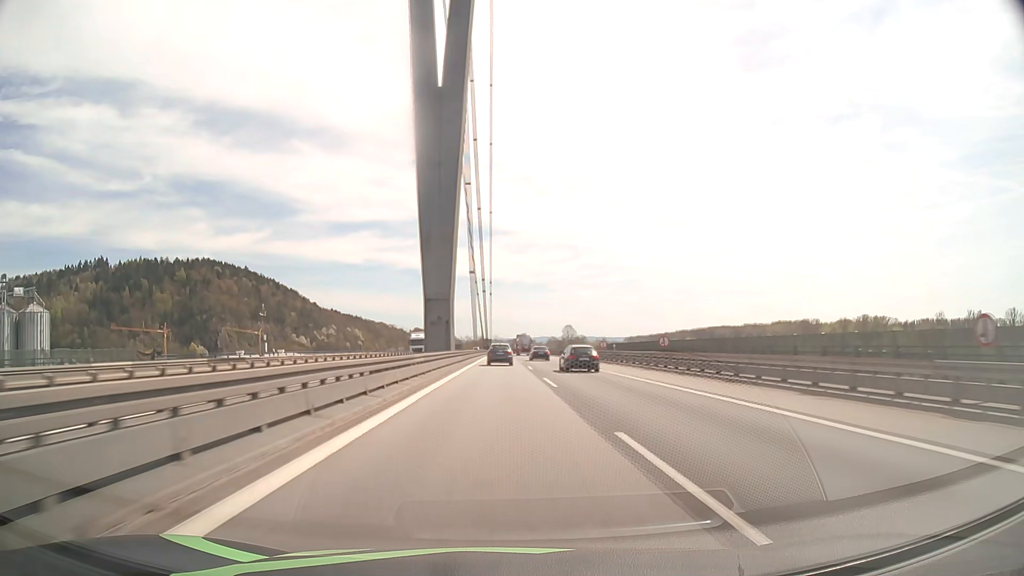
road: motorway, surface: asphalt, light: Day
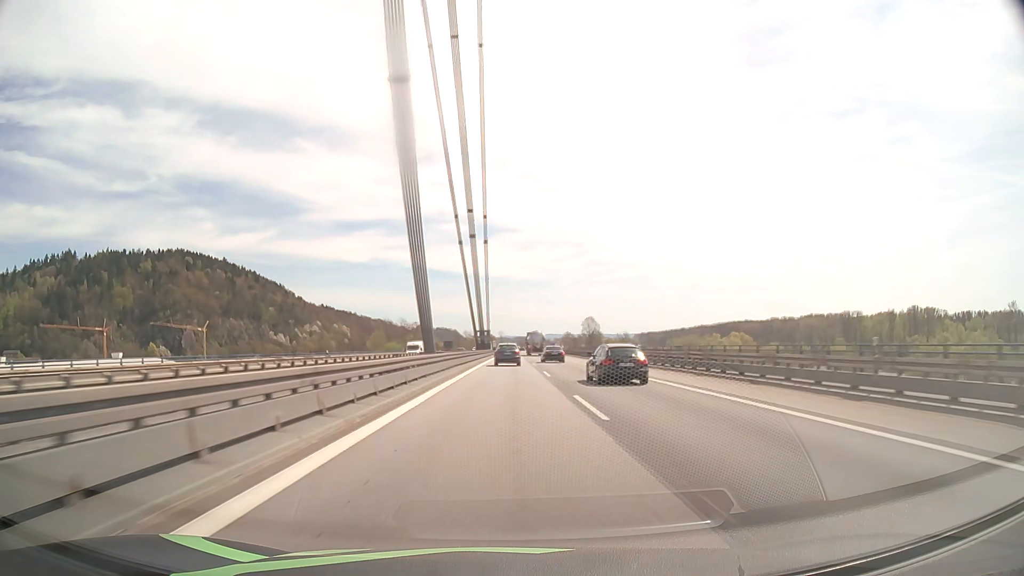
(-0.4, +82.2) m; -1°
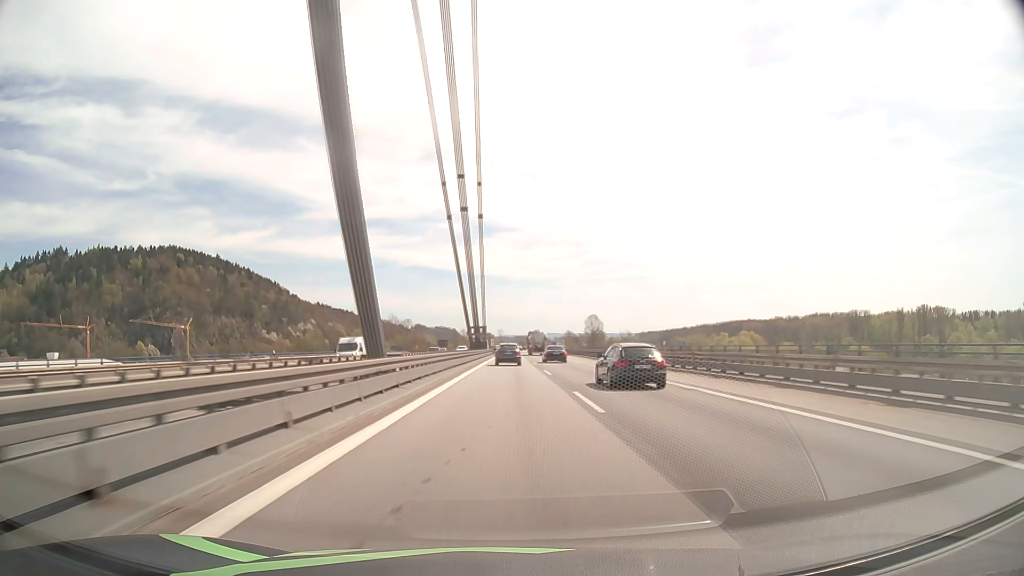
(0.0, +16.7) m; 0°
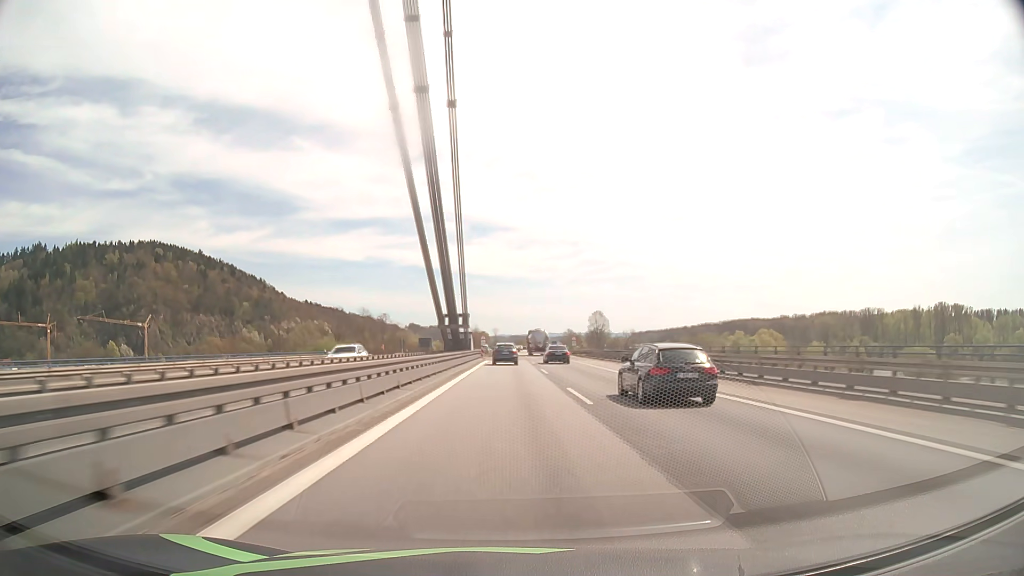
(+0.1, +33.9) m; 0°
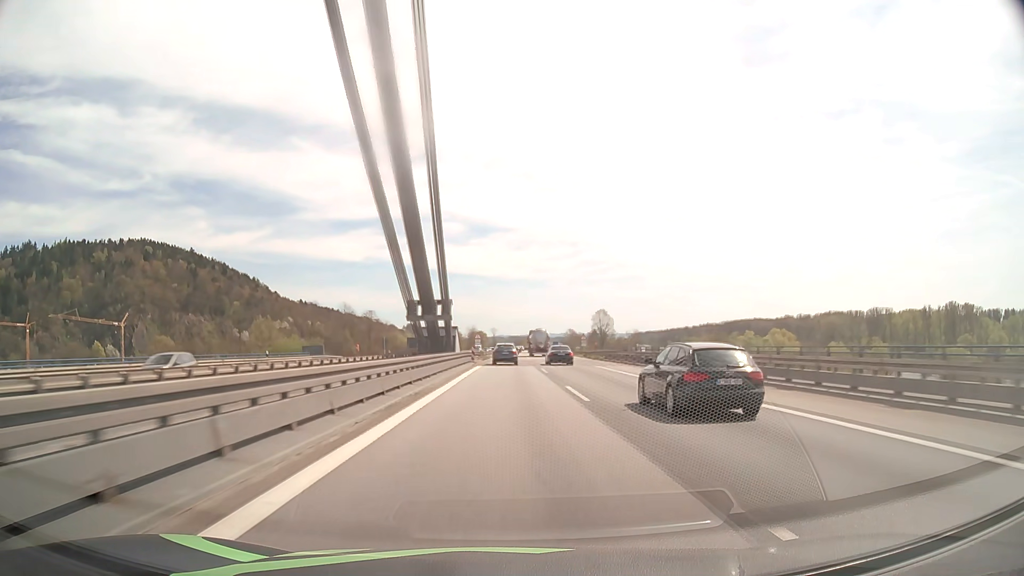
(0.0, +17.2) m; 0°
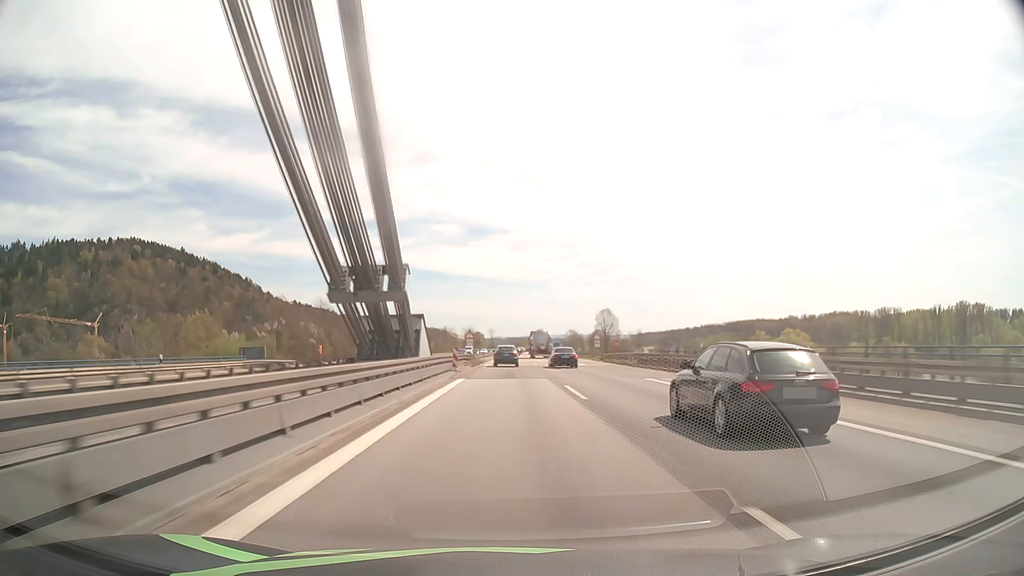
(0.0, +17.4) m; 0°
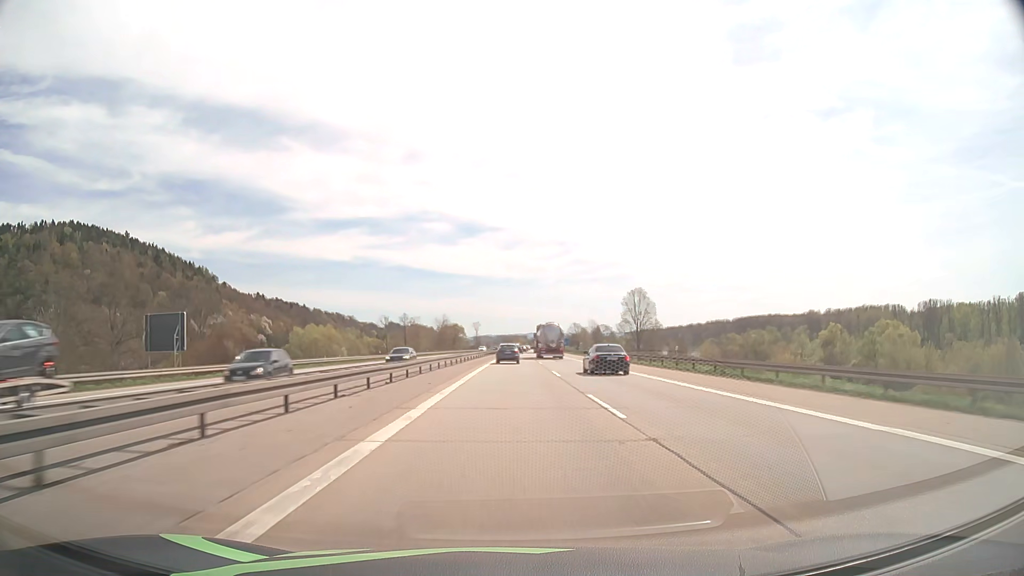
(+0.8, +89.6) m; +1°
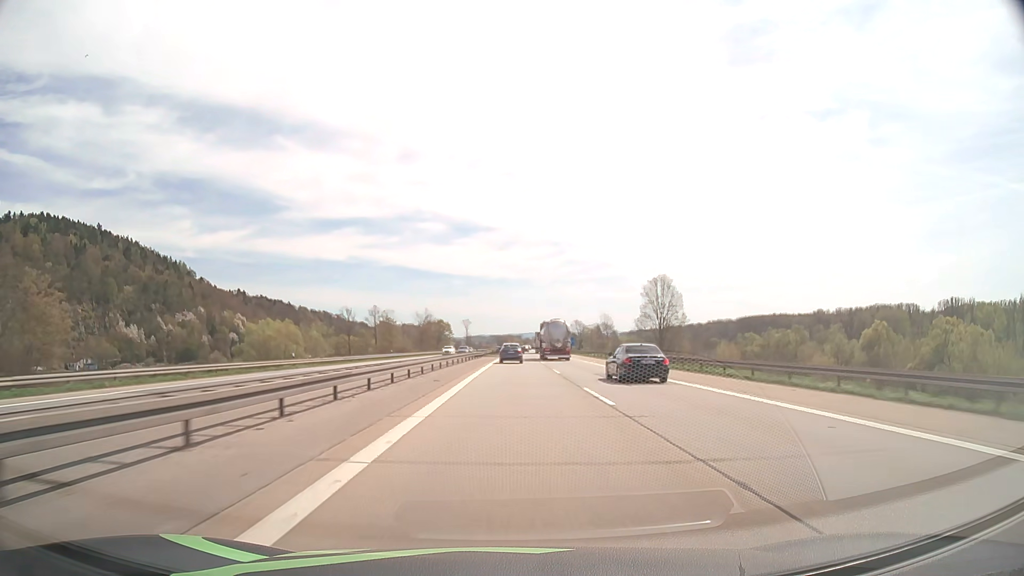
(+0.2, +37.1) m; +1°
(0, +10) (0, +20) (0, +30) (0, +40) (0, +50) (0, +60) (+1, +70) (+1, +80) (+1, +90) (+1, +100) m
